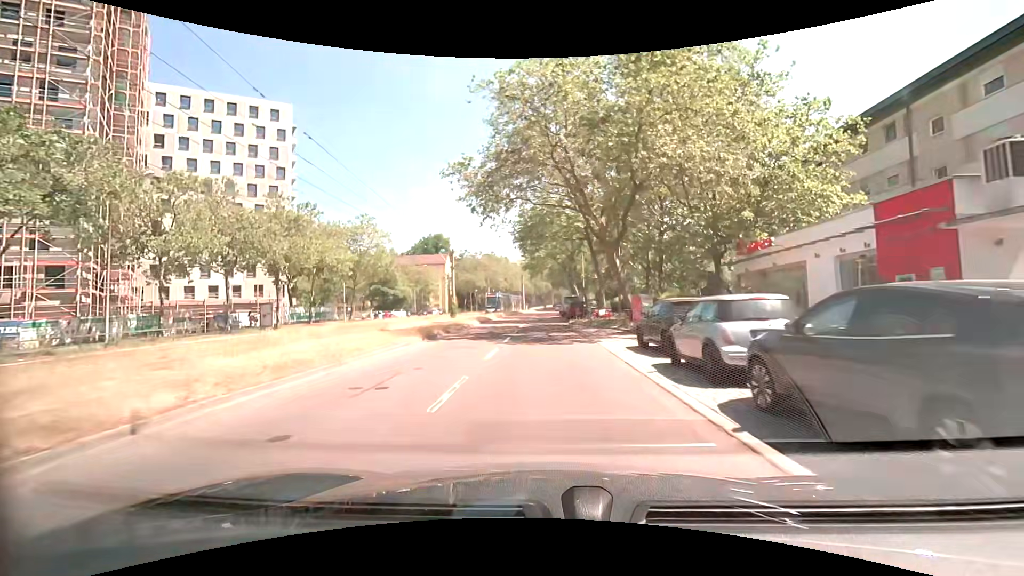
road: tertiary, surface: asphalt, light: Day
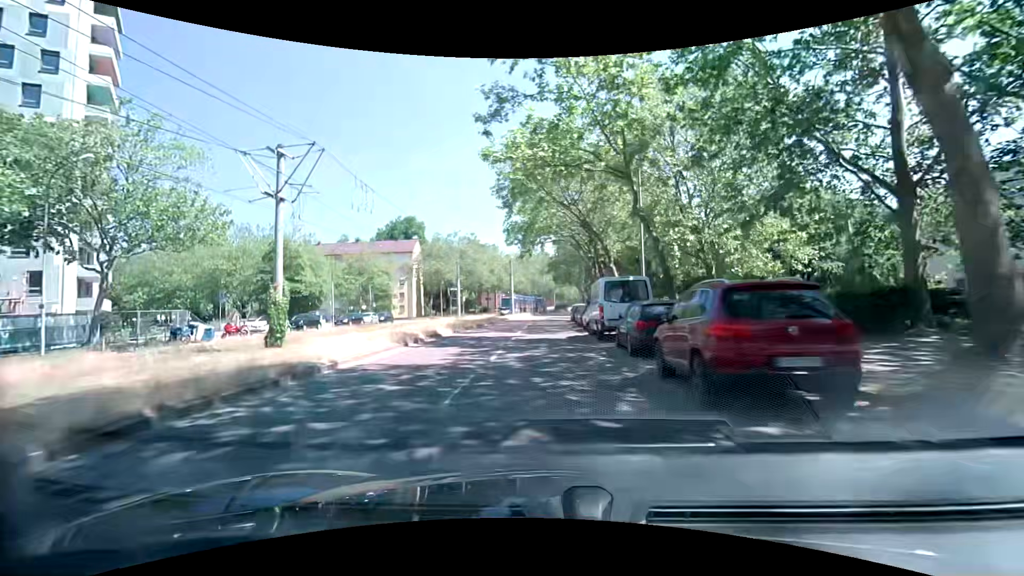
(-0.2, +35.3) m; 0°
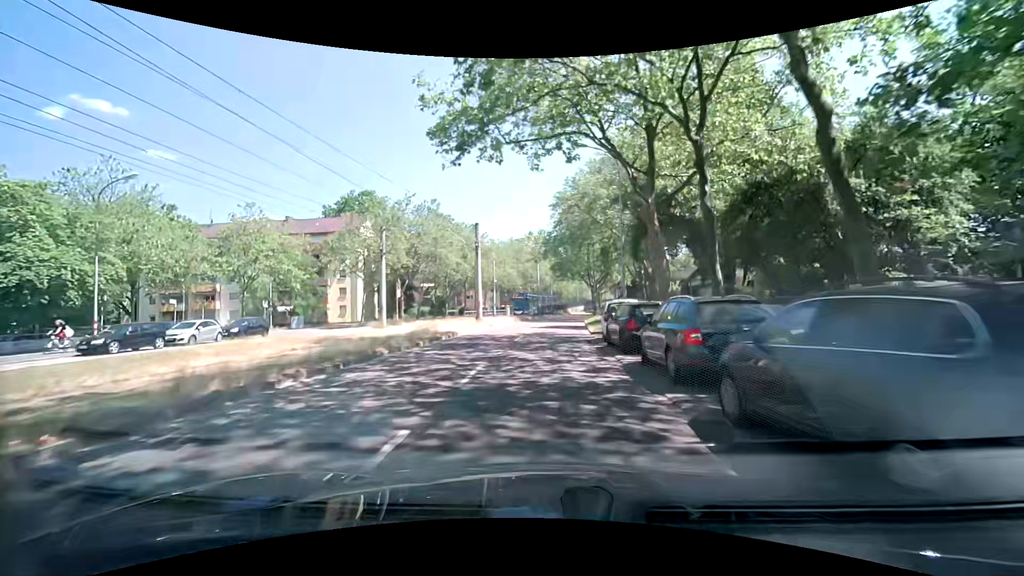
(+0.3, +29.0) m; +1°
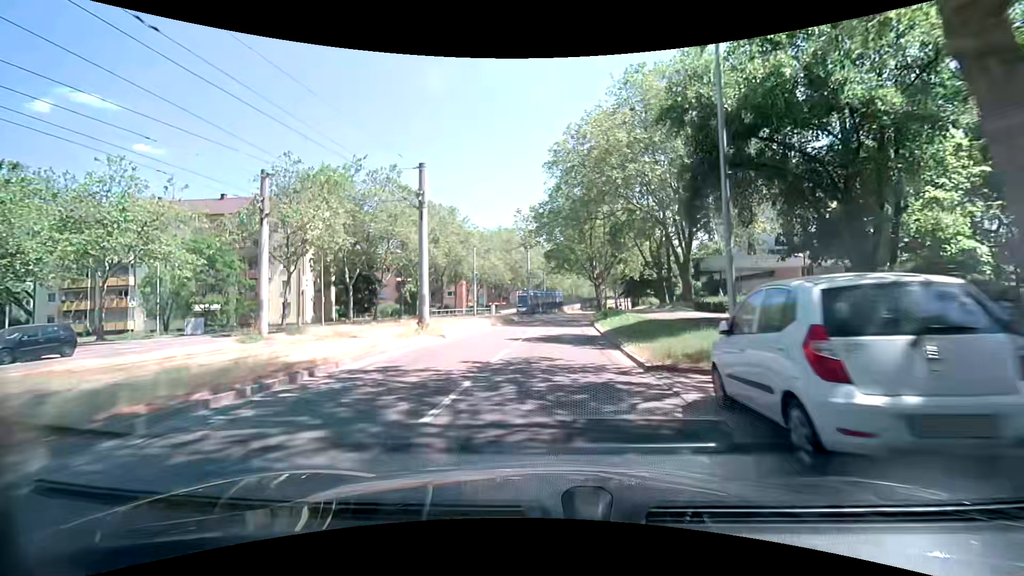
(0.0, +14.7) m; +1°
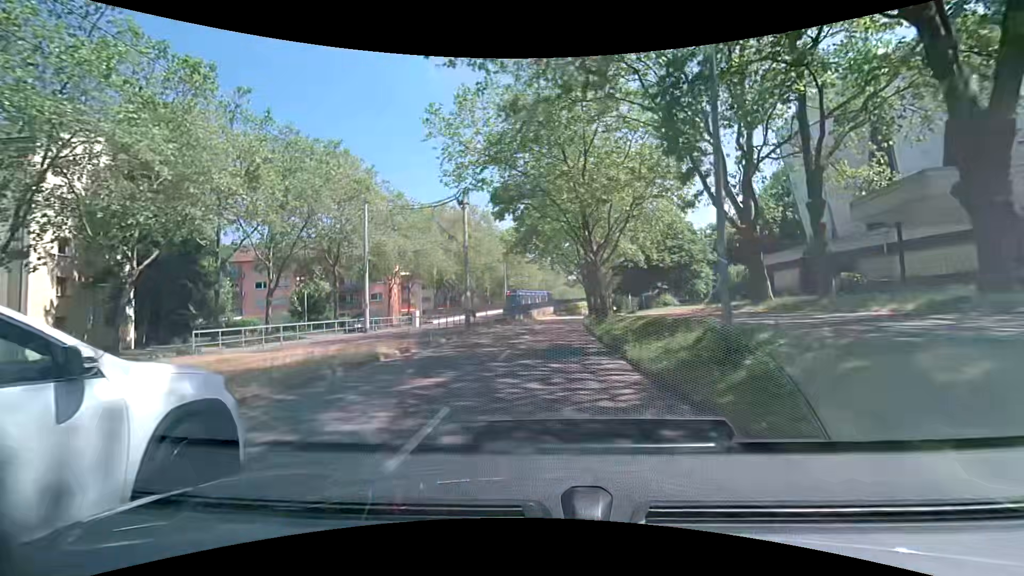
(+0.7, +29.5) m; +4°
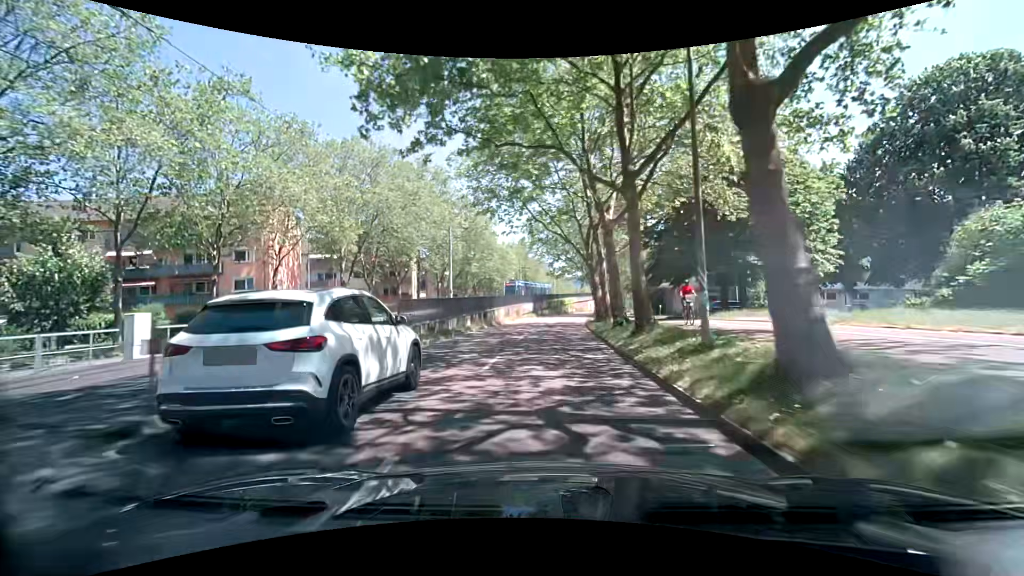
(+0.3, +29.3) m; +1°
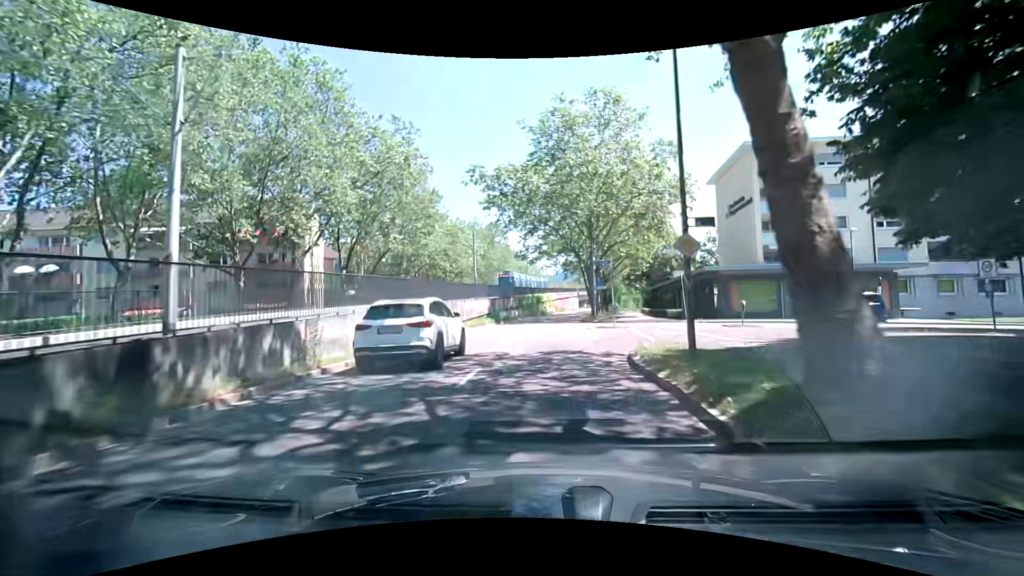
(+1.3, +29.1) m; +4°
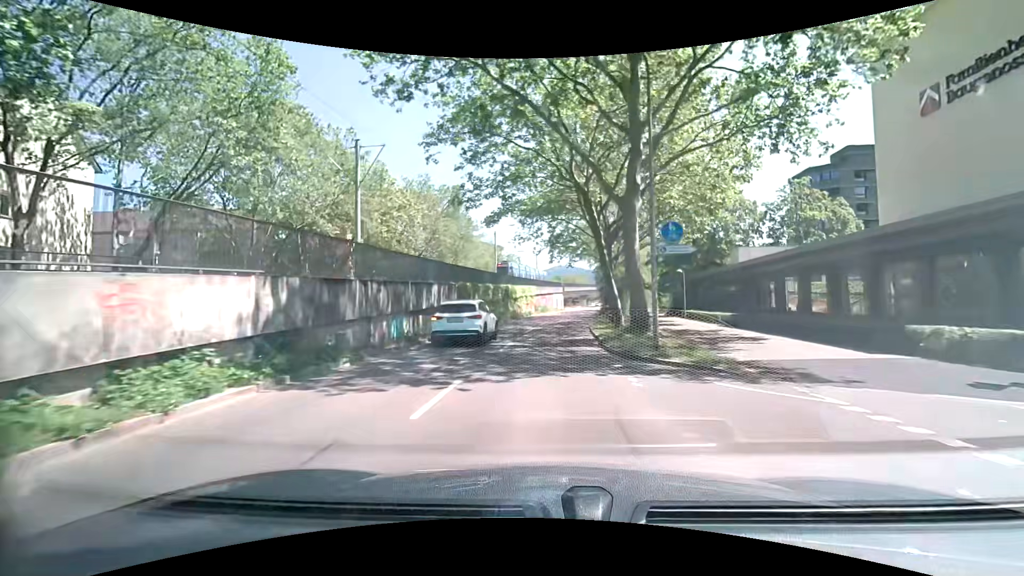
(+0.7, +28.9) m; +3°
(0, +10) (0, +20) (+1, +30) (+2, +40) (+3, +50) (+4, +60) (+5, +70) (+7, +80) (+8, +89) (+10, +99) m
